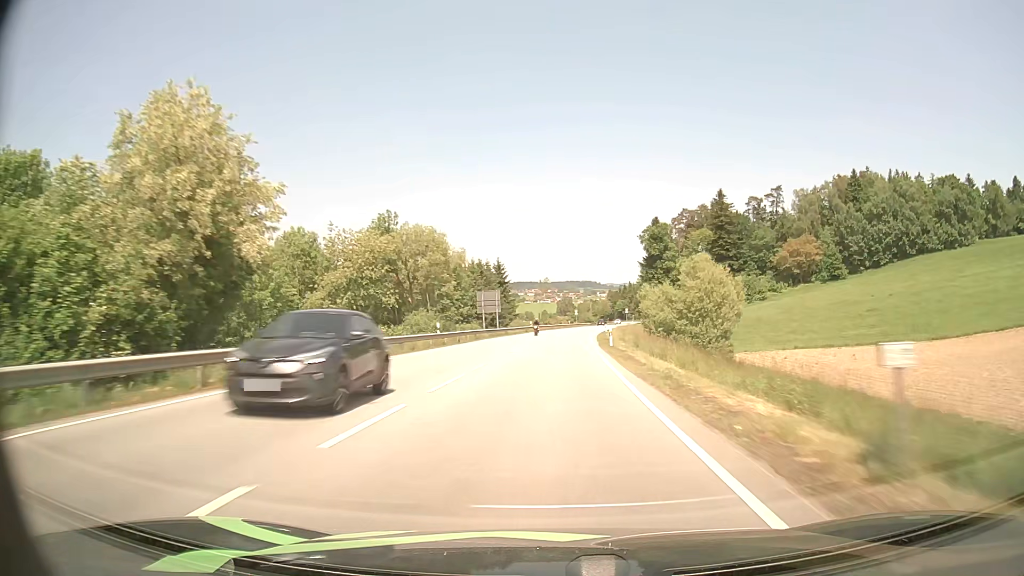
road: primary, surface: asphalt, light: Day
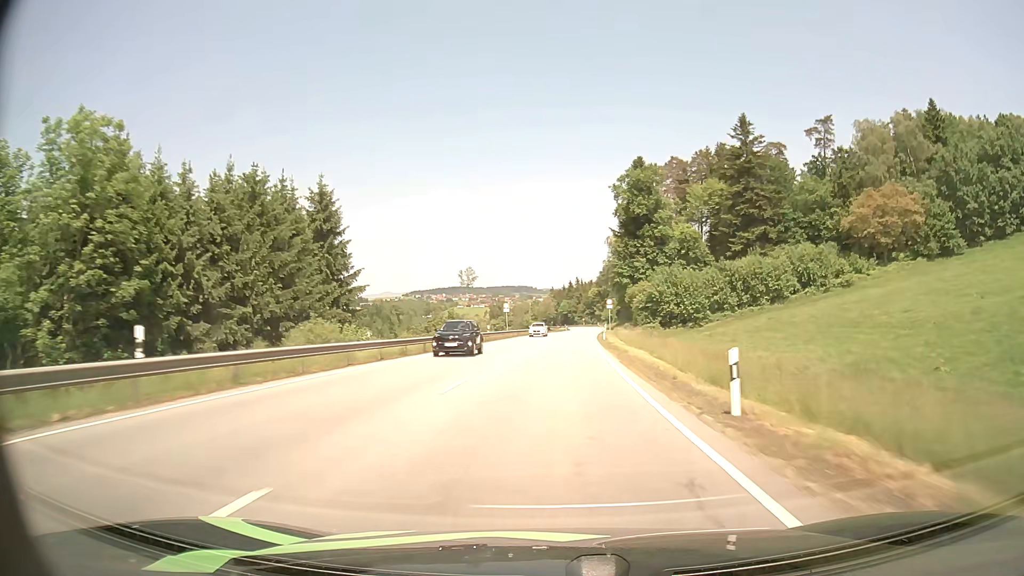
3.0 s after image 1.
(+4.0, +78.0) m; +6°
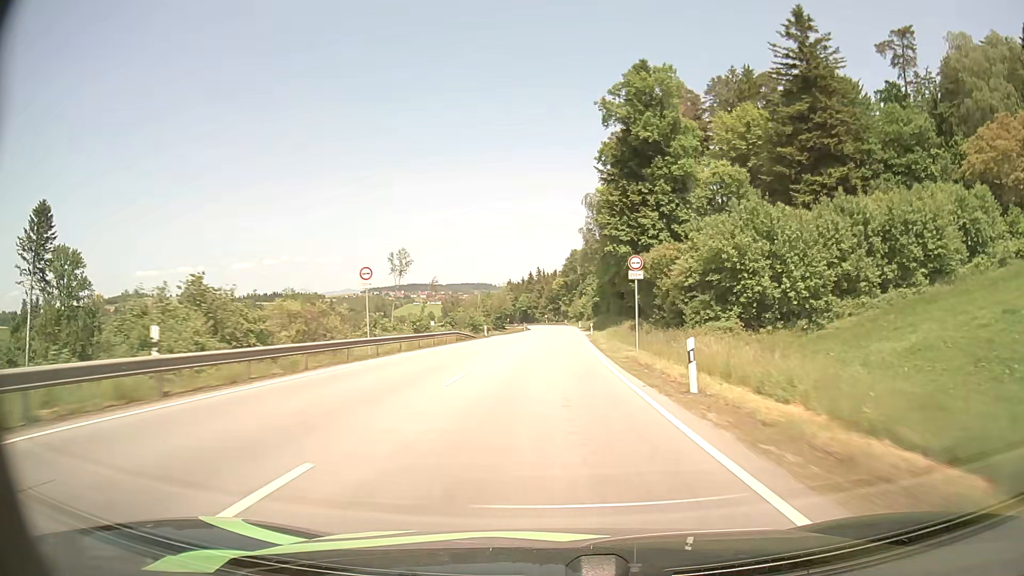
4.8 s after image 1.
(+1.4, +46.7) m; +3°
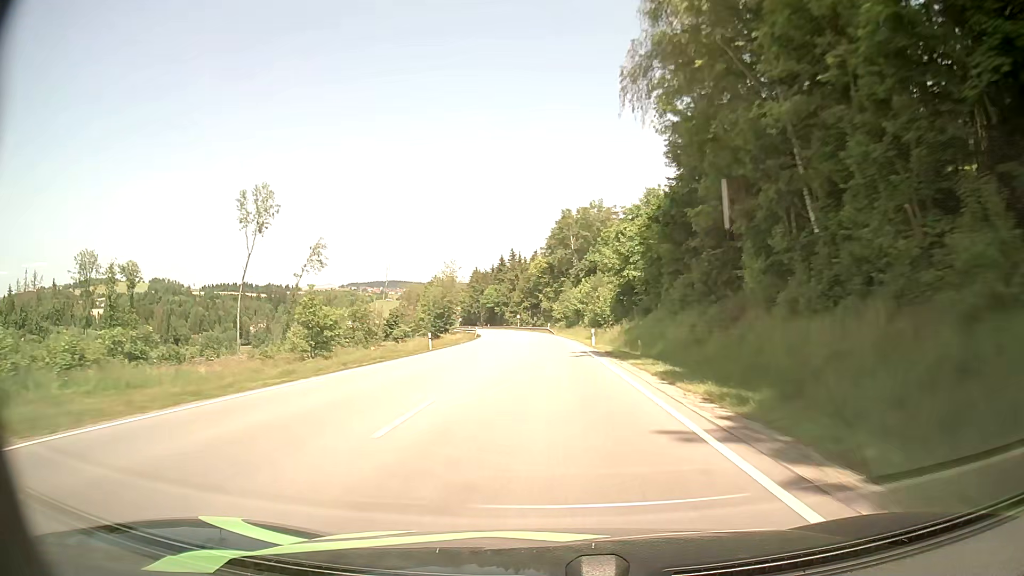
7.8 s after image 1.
(+1.6, +78.2) m; +1°
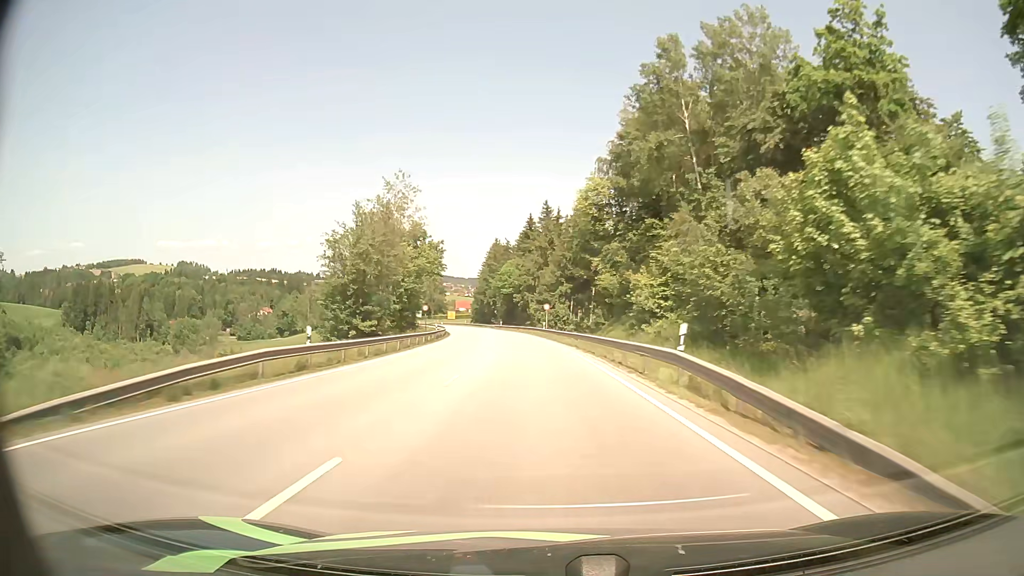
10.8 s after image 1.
(-1.3, +77.5) m; -3°
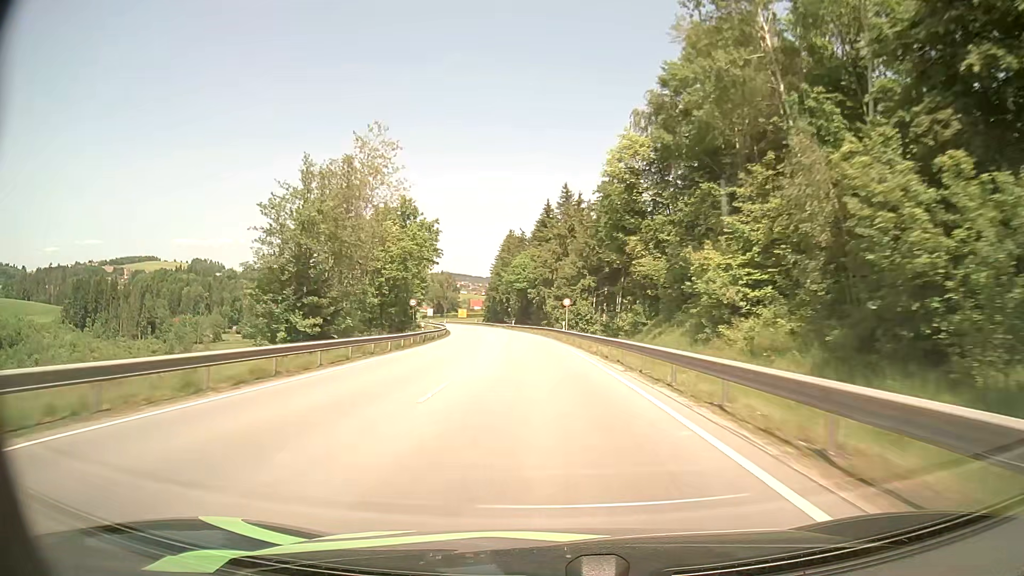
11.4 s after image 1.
(-0.2, +15.3) m; -1°
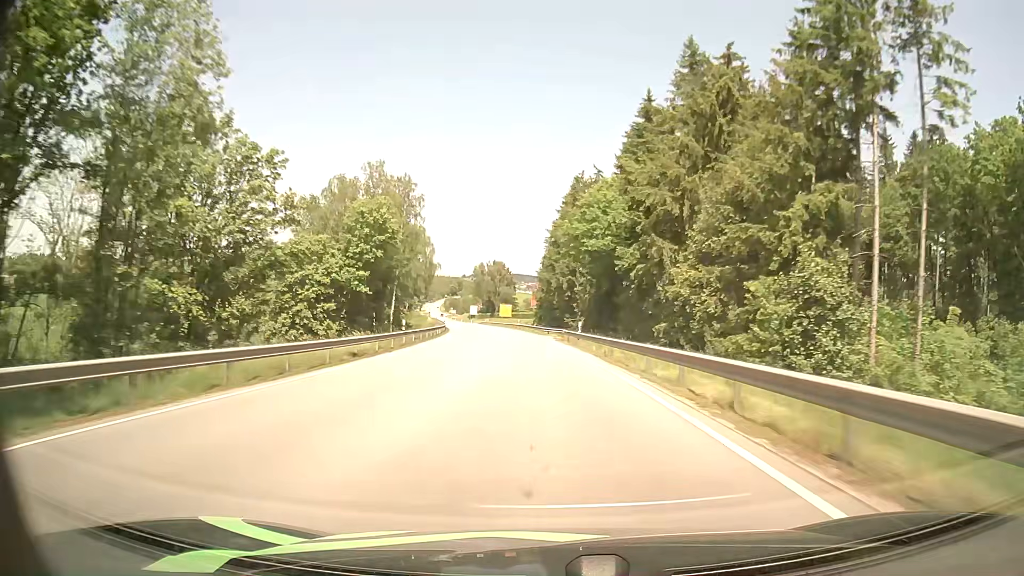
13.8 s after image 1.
(-3.0, +59.7) m; -6°
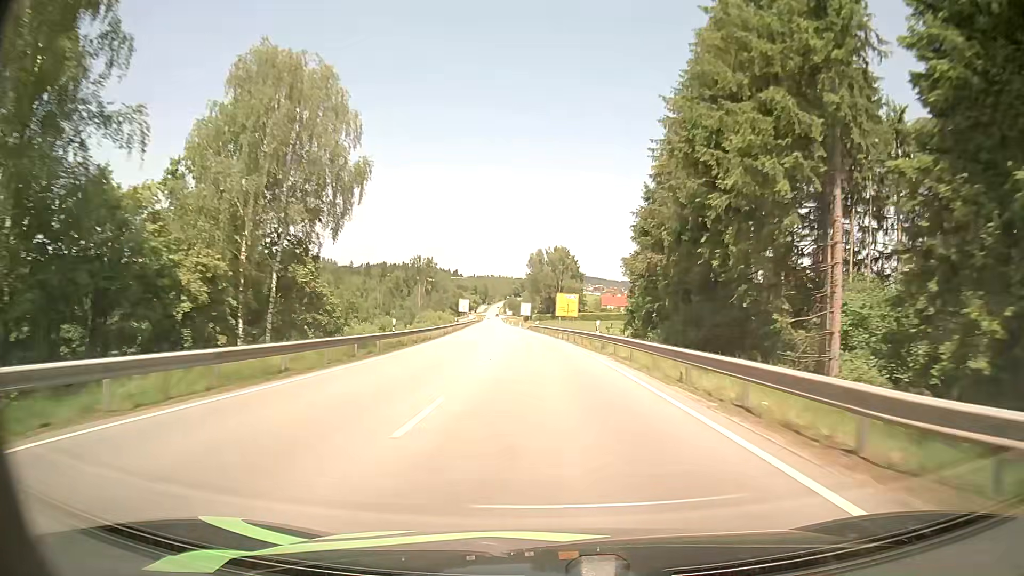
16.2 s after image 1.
(-3.2, +57.6) m; -6°
(0, +10) (0, +20) (0, +30) (-1, +40) (-1, +50) (-2, +60) (-3, +70) (-3, +80) (-4, +90) (-5, +100) m
